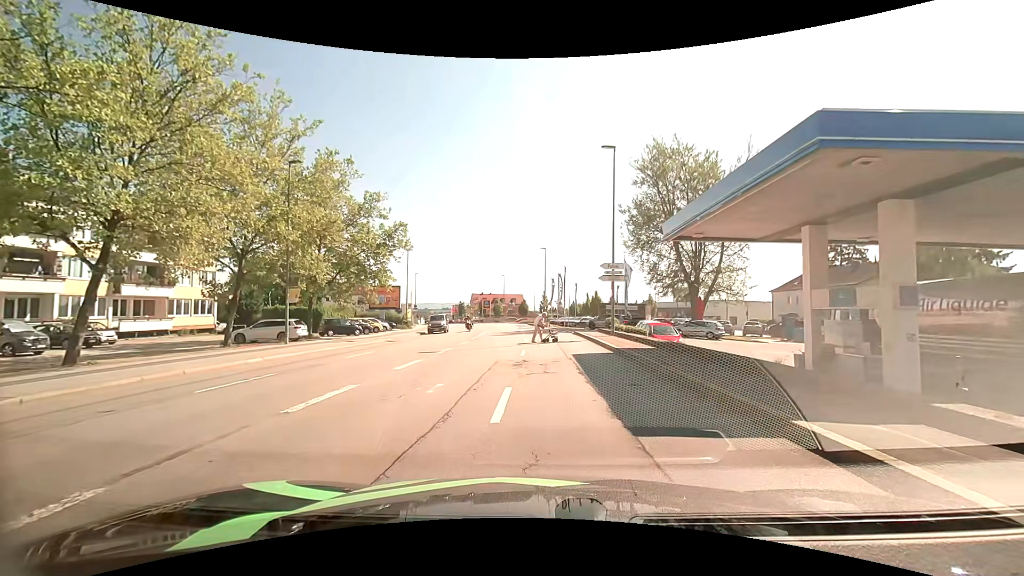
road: tertiary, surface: asphalt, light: Day
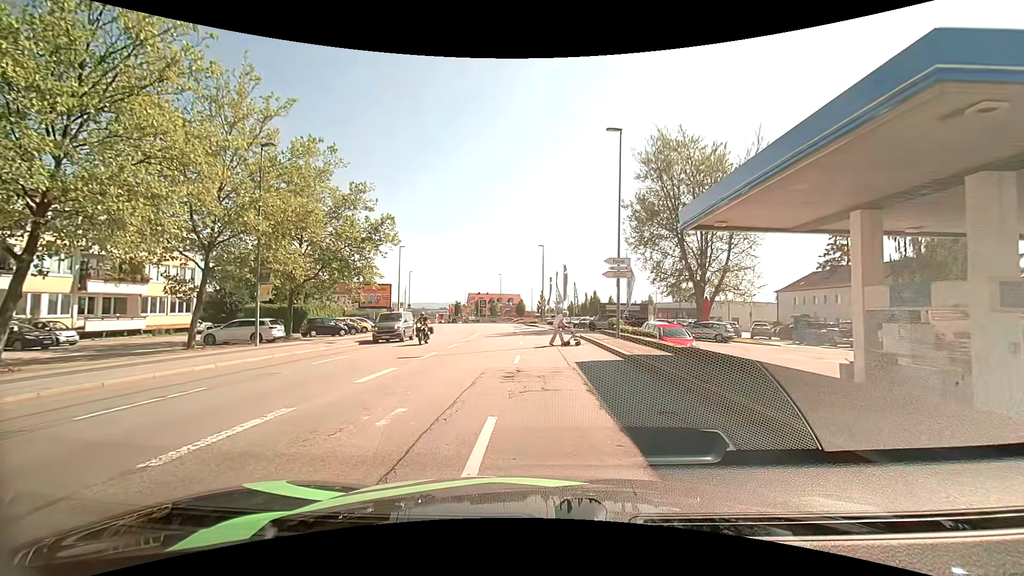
(0.0, +2.6) m; +2°
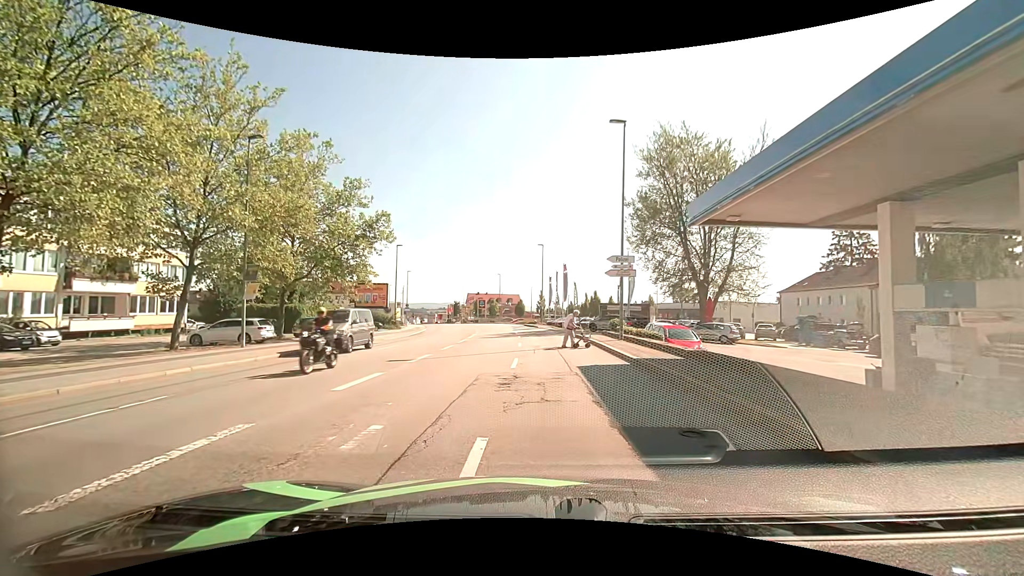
(0.0, +1.1) m; 0°
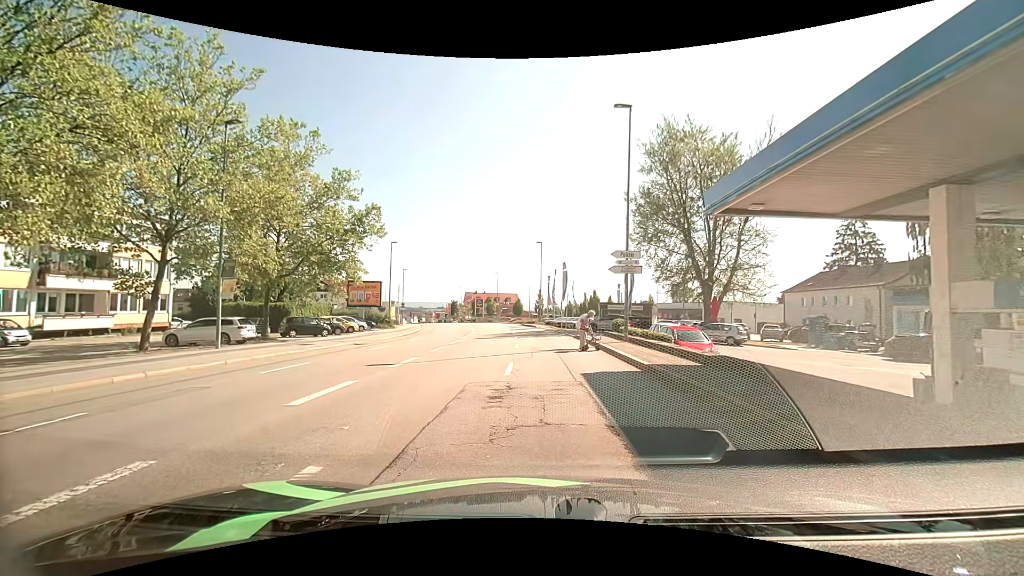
(0.0, +1.6) m; -1°
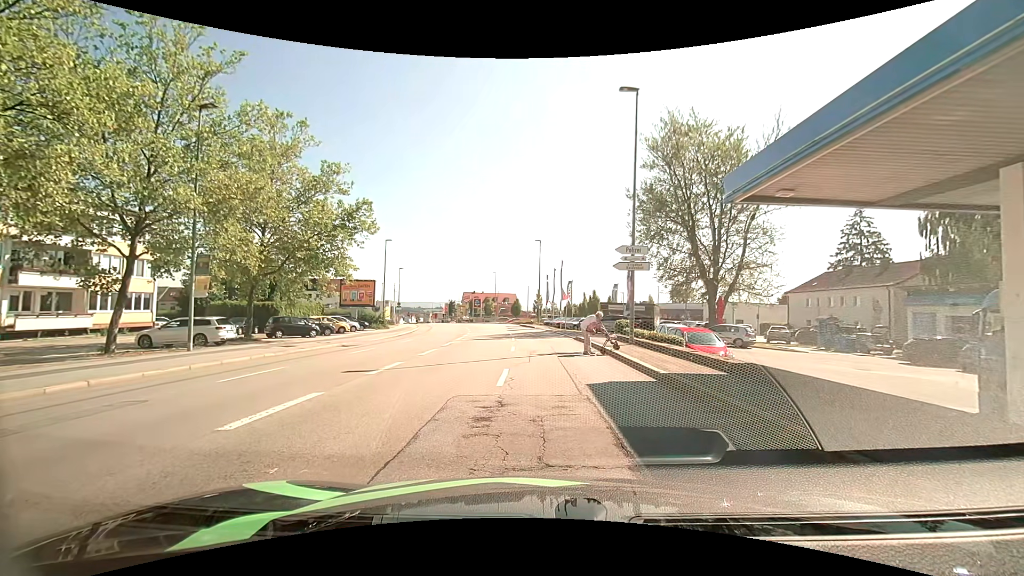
(0.0, +1.6) m; 0°
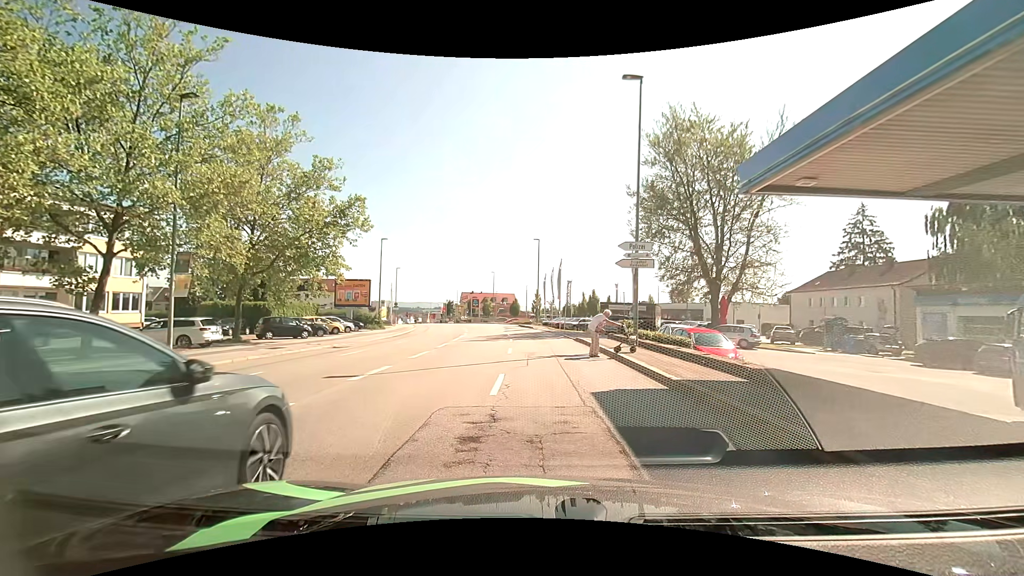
(0.0, +1.0) m; 0°
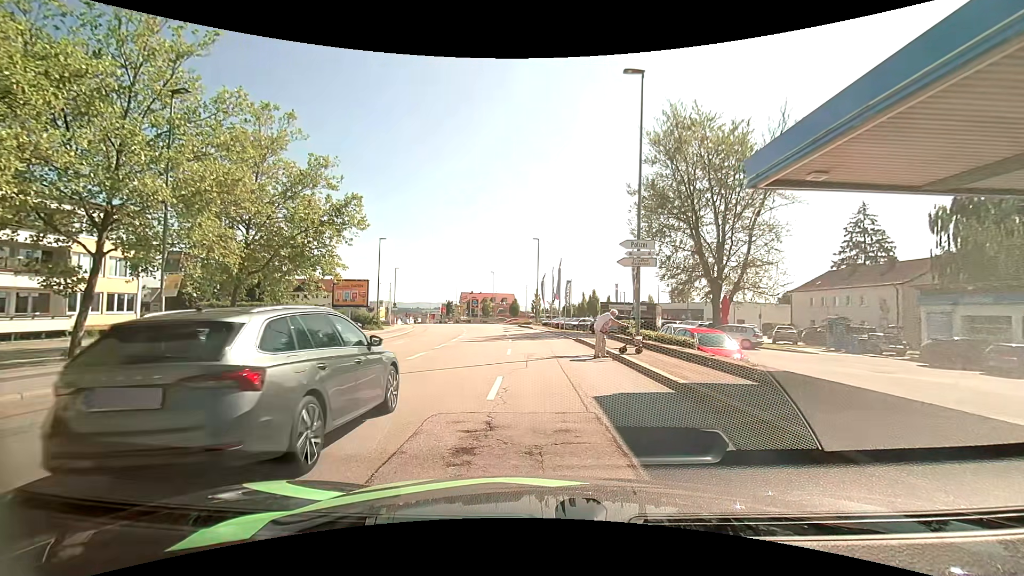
(0.0, +0.5) m; 0°
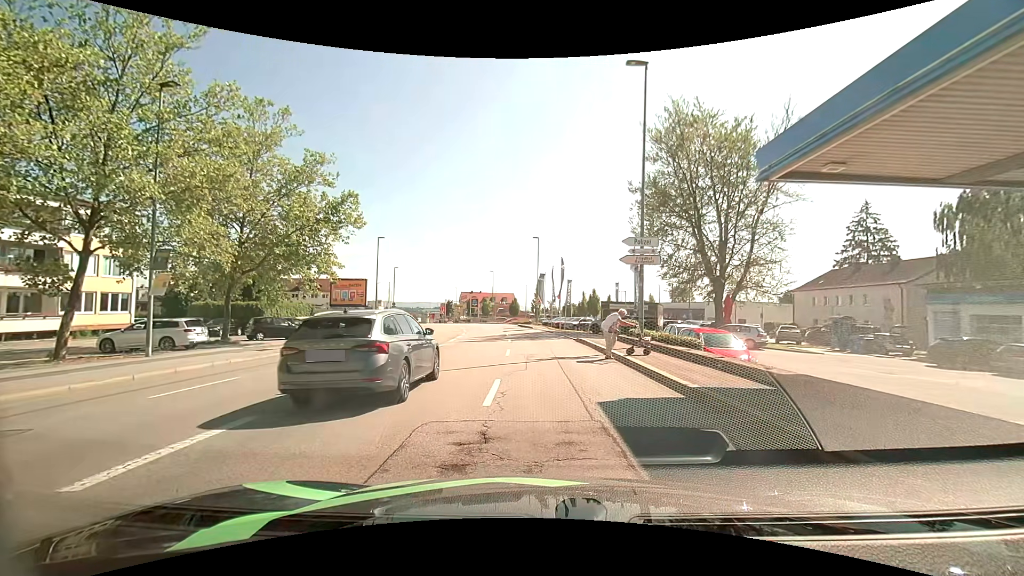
(0.0, +0.6) m; 0°
